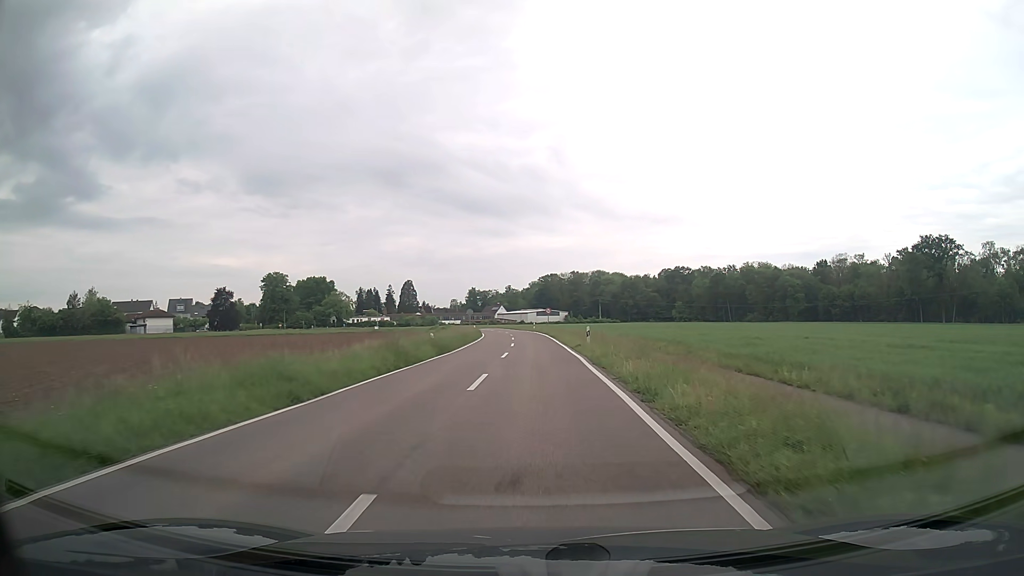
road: tertiary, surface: asphalt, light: Day
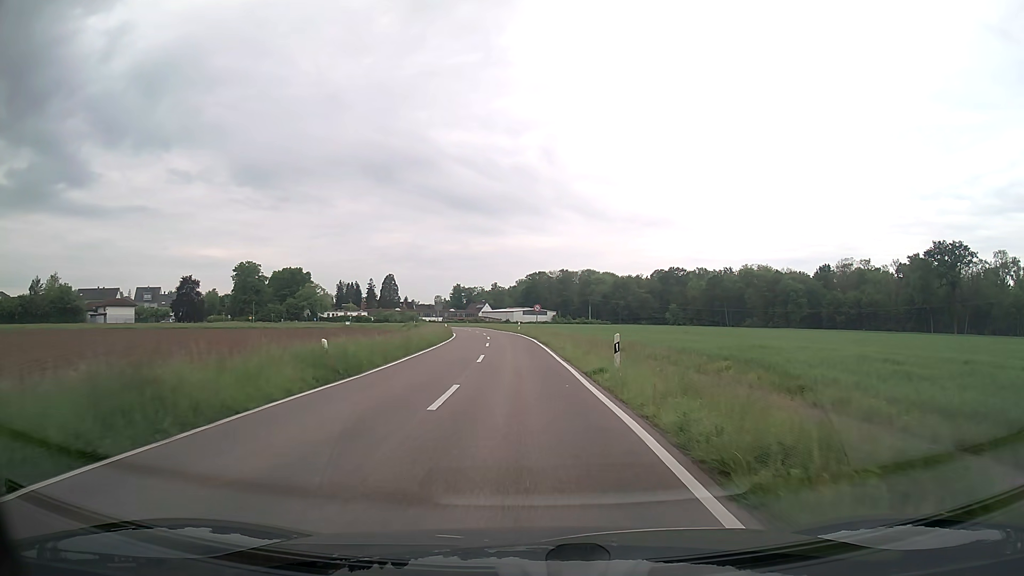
(+0.2, +15.1) m; +1°
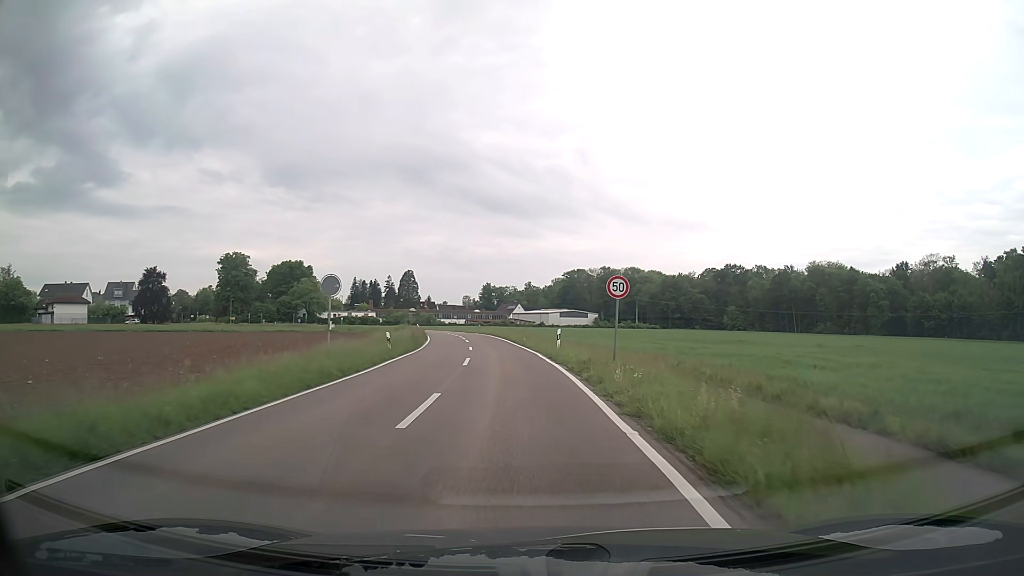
(-0.7, +37.9) m; -3°
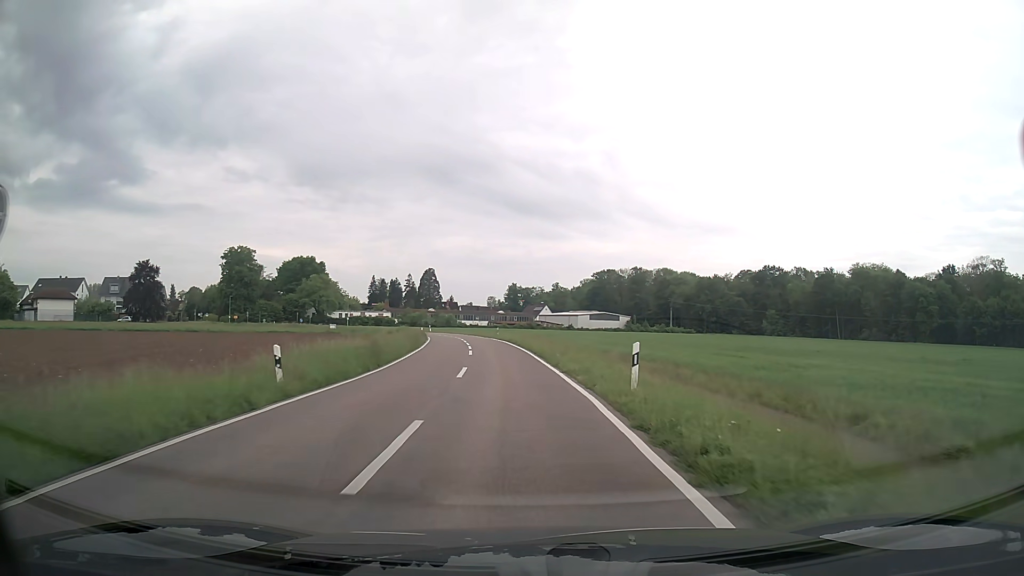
(-0.3, +15.2) m; -2°
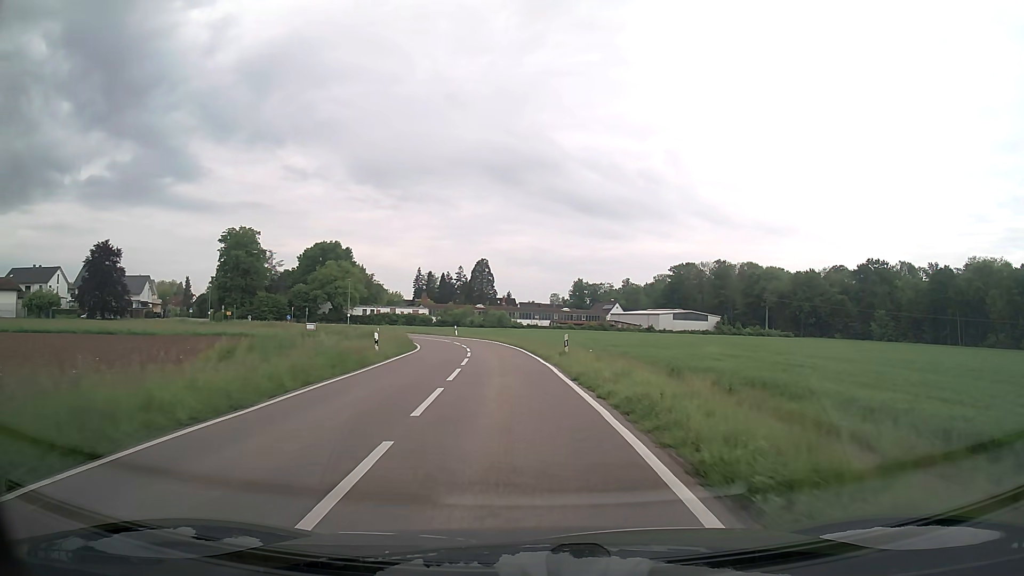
(-1.9, +38.0) m; -5°
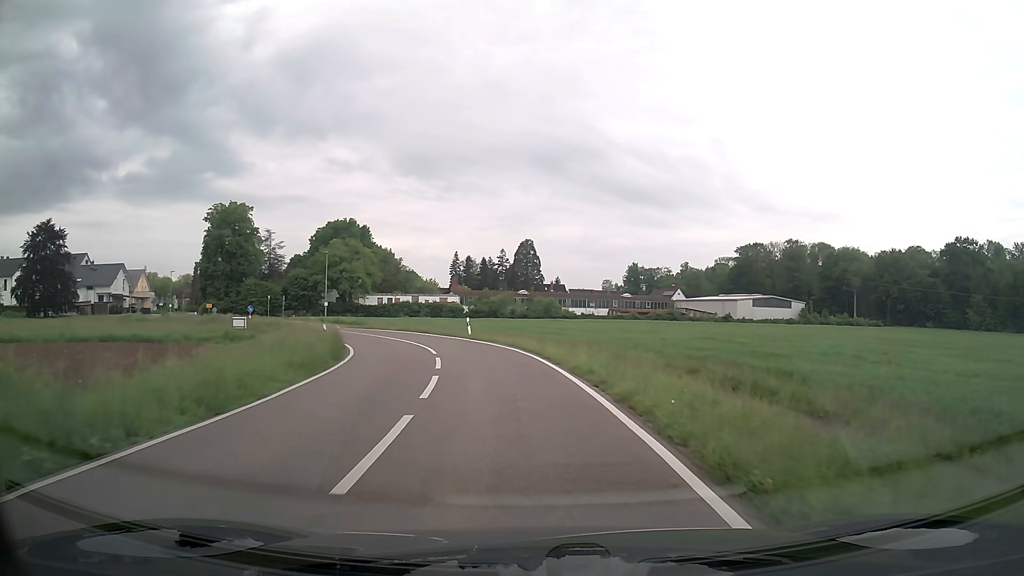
(-1.0, +28.4) m; -4°
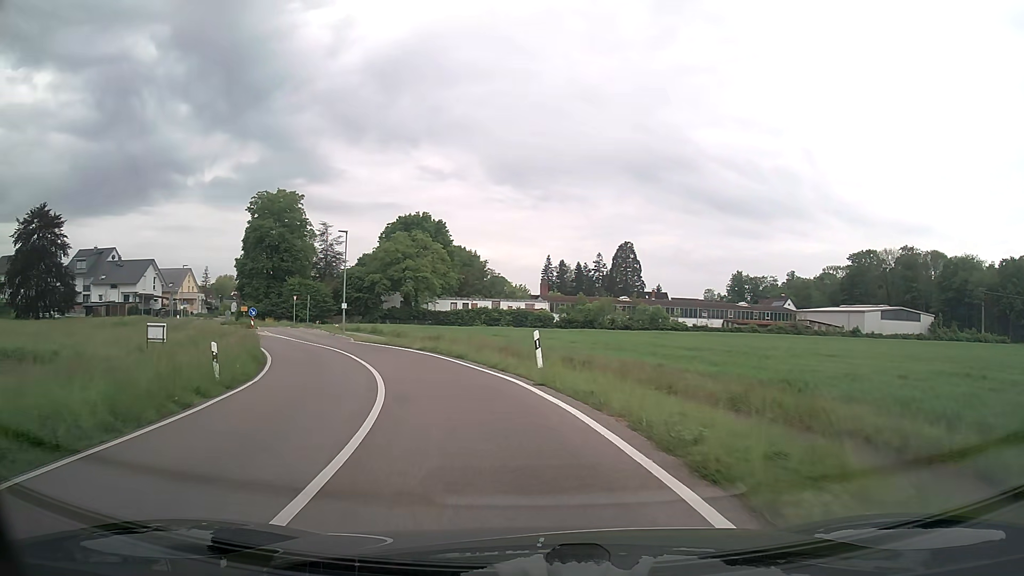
(-0.9, +19.7) m; -8°
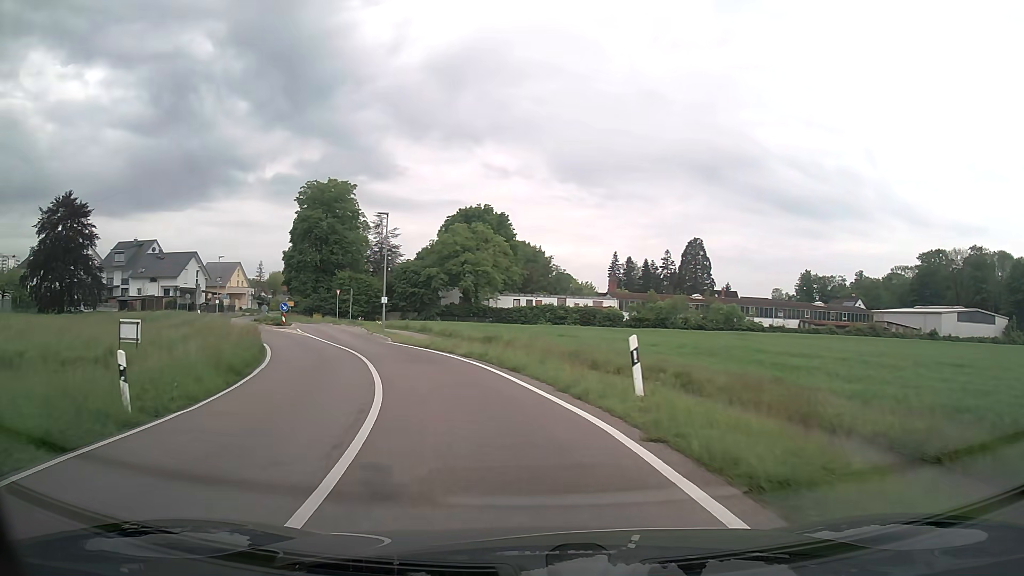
(-0.3, +6.3) m; -6°
(-1, +10) (-3, +20) (-7, +29) (-11, +38) (-14, +47) (-19, +56) (-24, +65) (-29, +74) (-33, +83) (-36, +92) m
